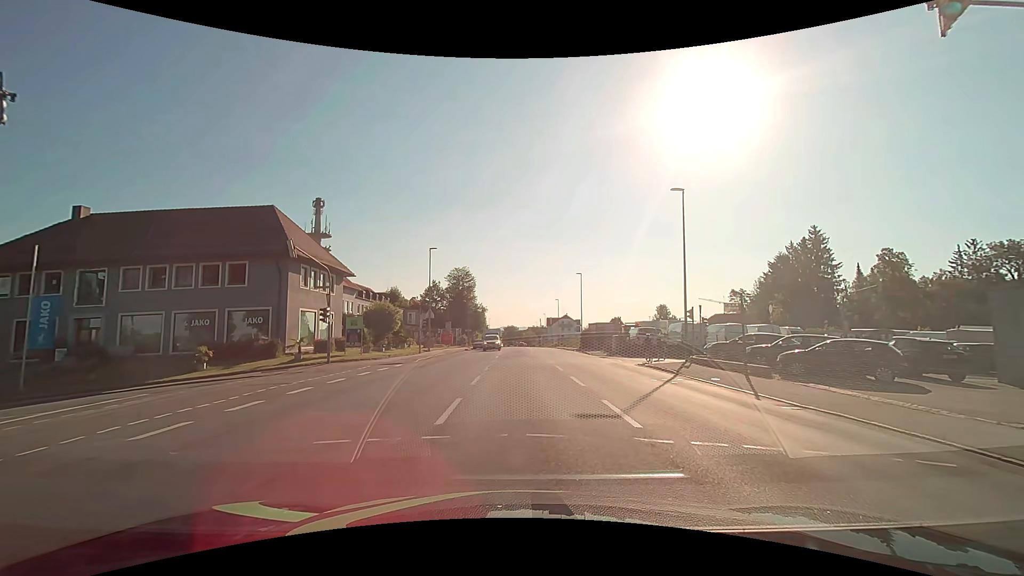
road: tertiary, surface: asphalt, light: Day
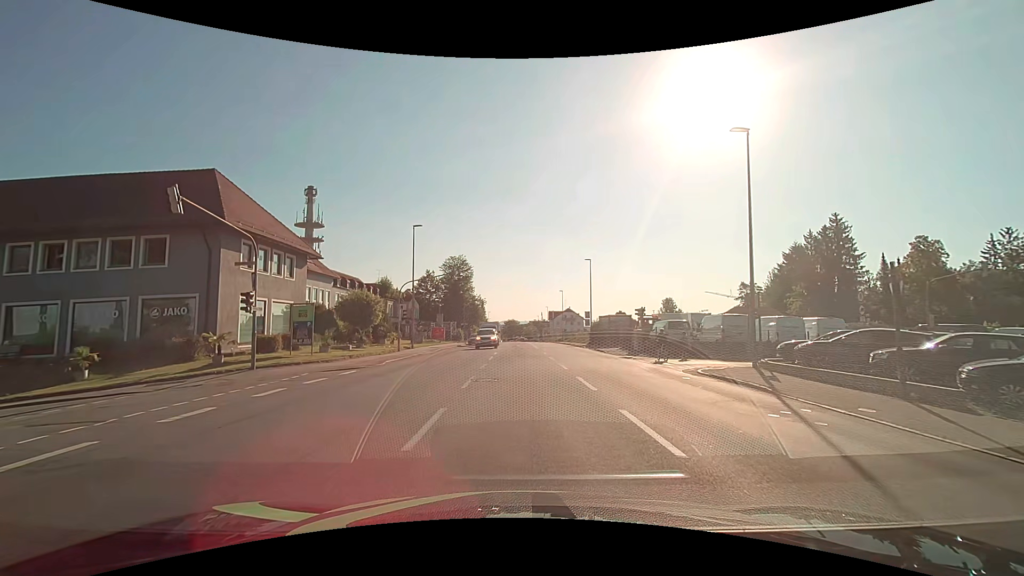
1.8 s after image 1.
(+0.1, +8.3) m; 0°
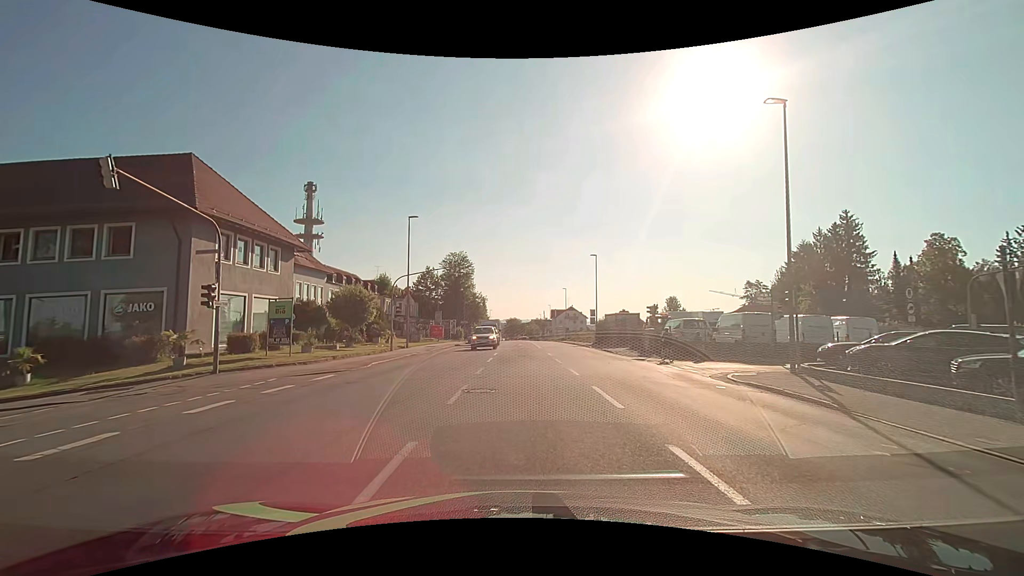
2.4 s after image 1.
(0.0, +2.6) m; -1°
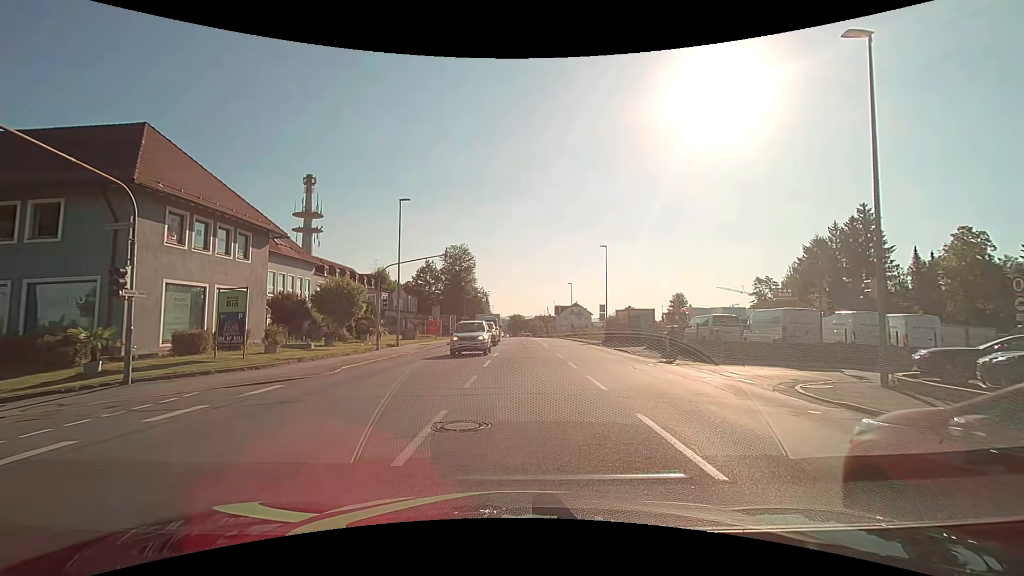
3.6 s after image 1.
(0.0, +3.9) m; +1°
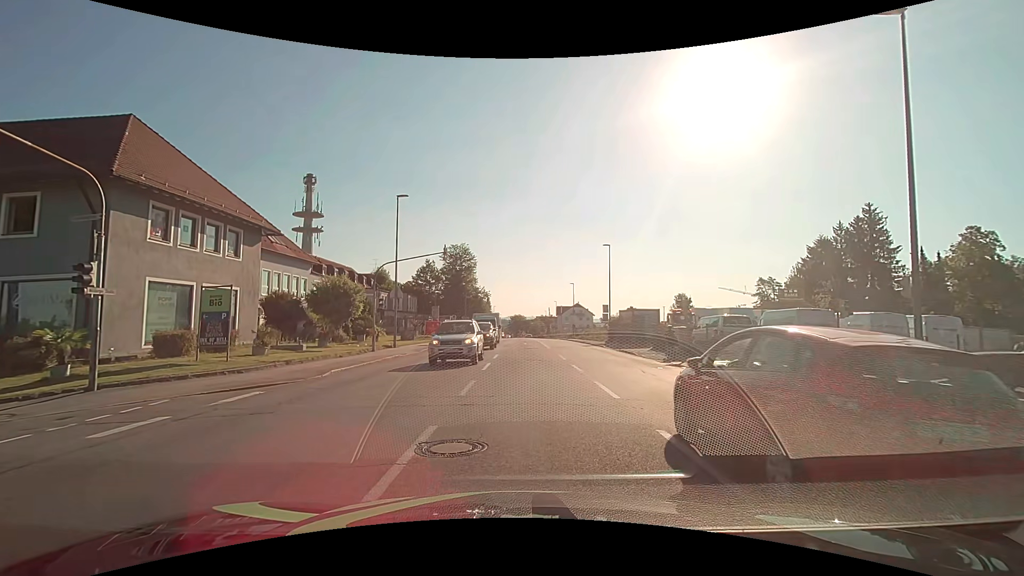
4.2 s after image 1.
(0.0, +1.0) m; 0°
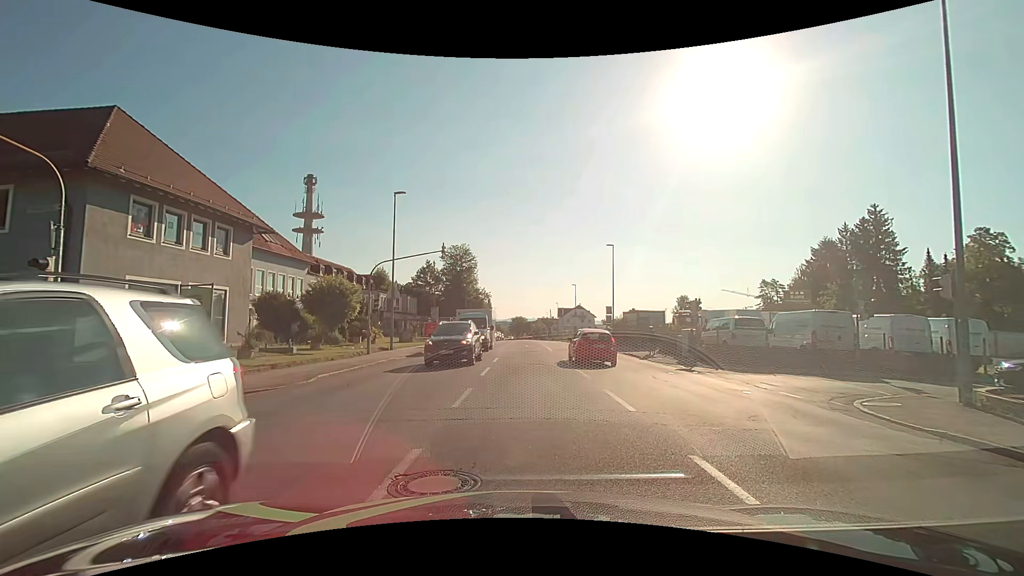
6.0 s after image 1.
(0.0, +1.1) m; 0°
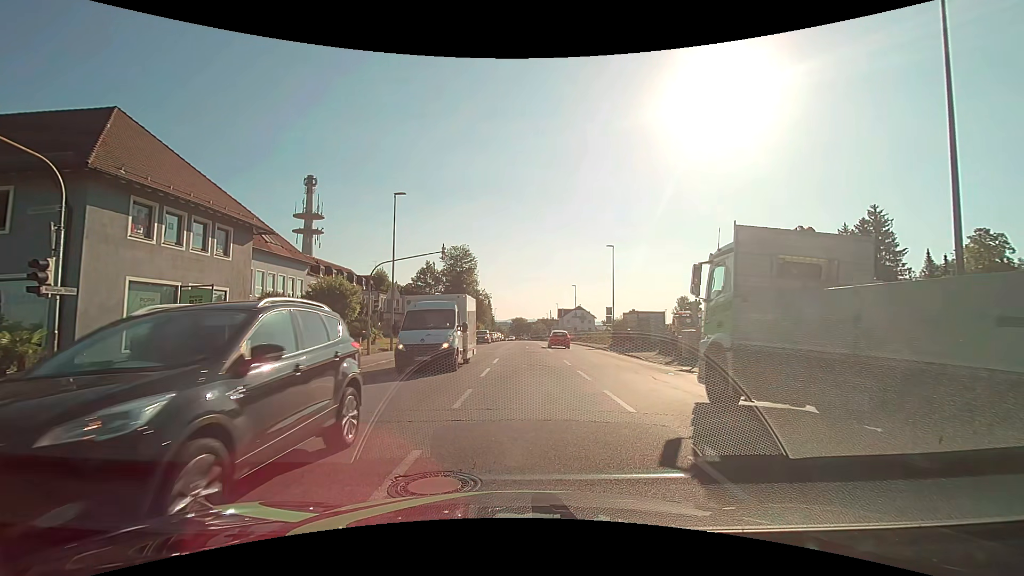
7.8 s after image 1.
(0.0, +0.1) m; 0°
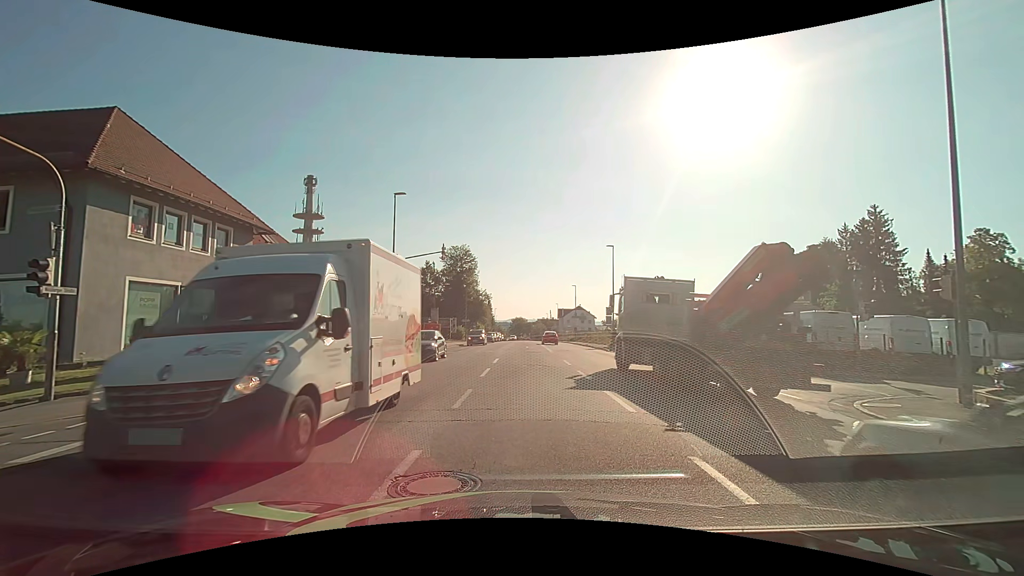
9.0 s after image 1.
(0.0, 0.0) m; 0°
